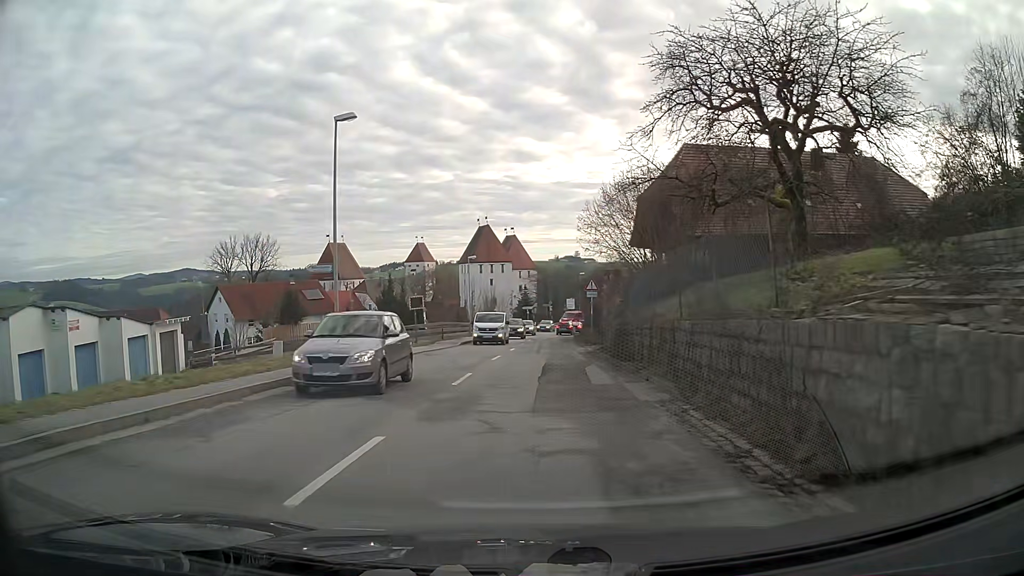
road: secondary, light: Day
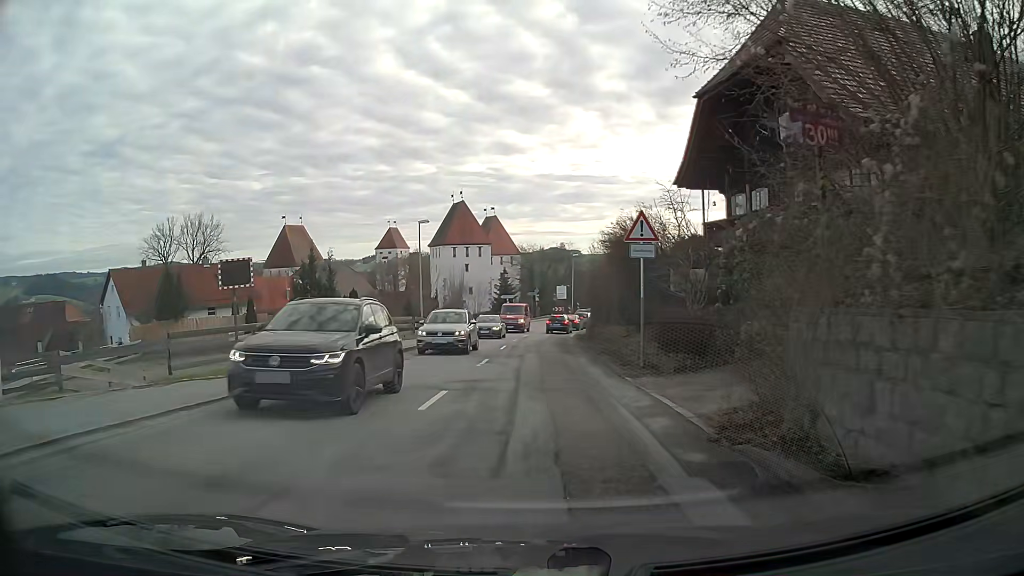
(+0.3, +21.7) m; +1°
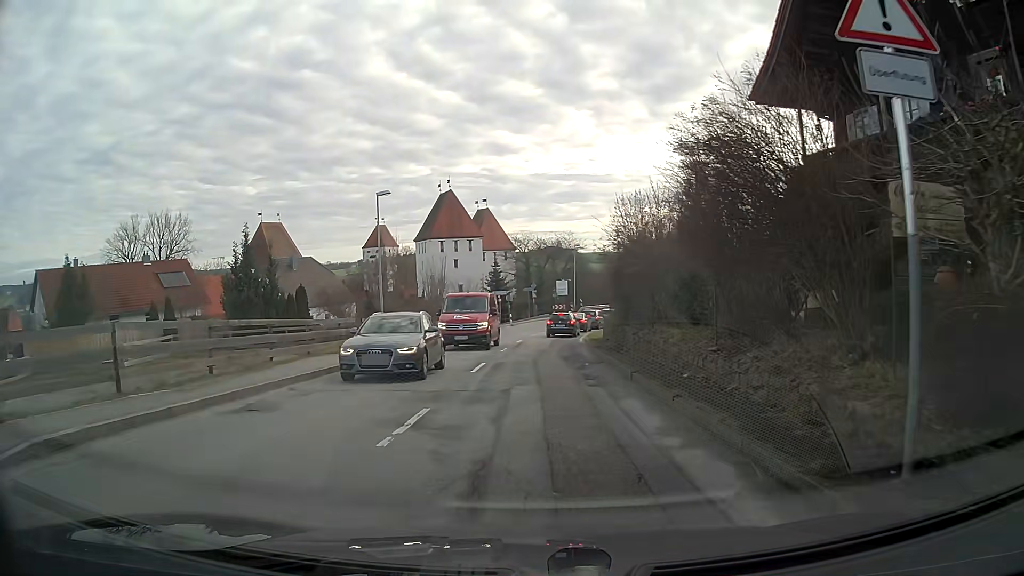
(0.0, +11.7) m; 0°
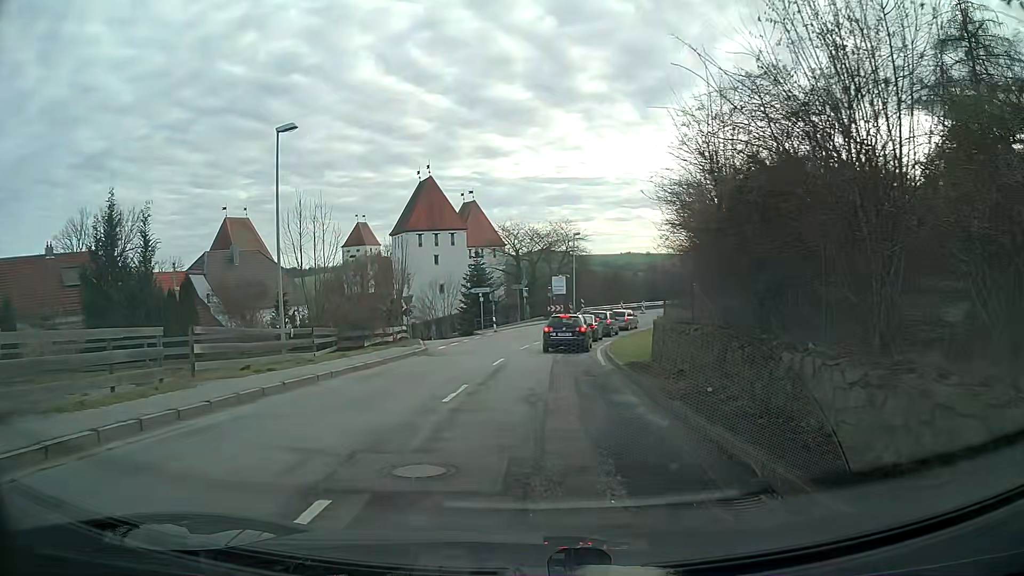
(+0.1, +13.9) m; +1°
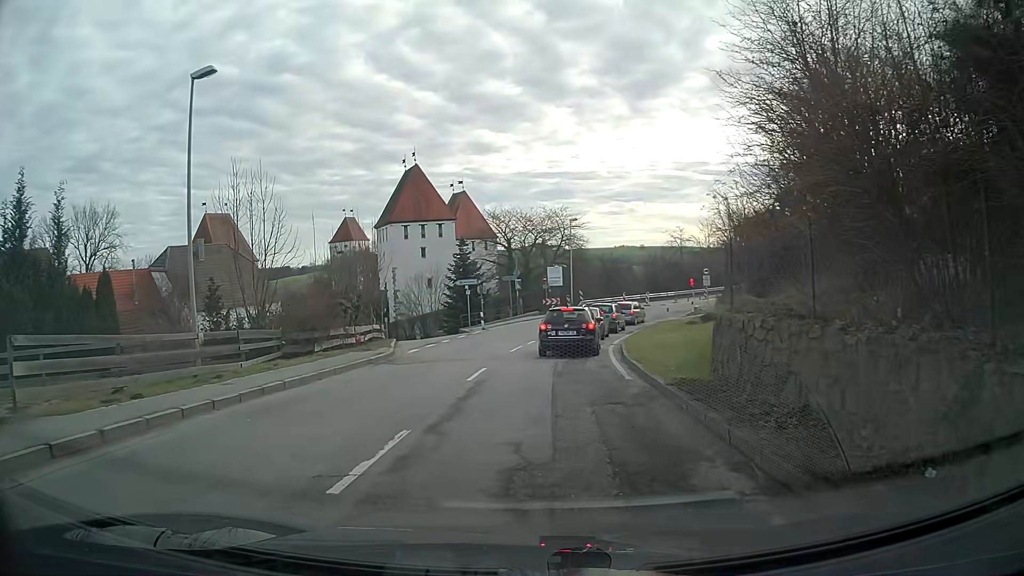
(0.0, +5.9) m; 0°
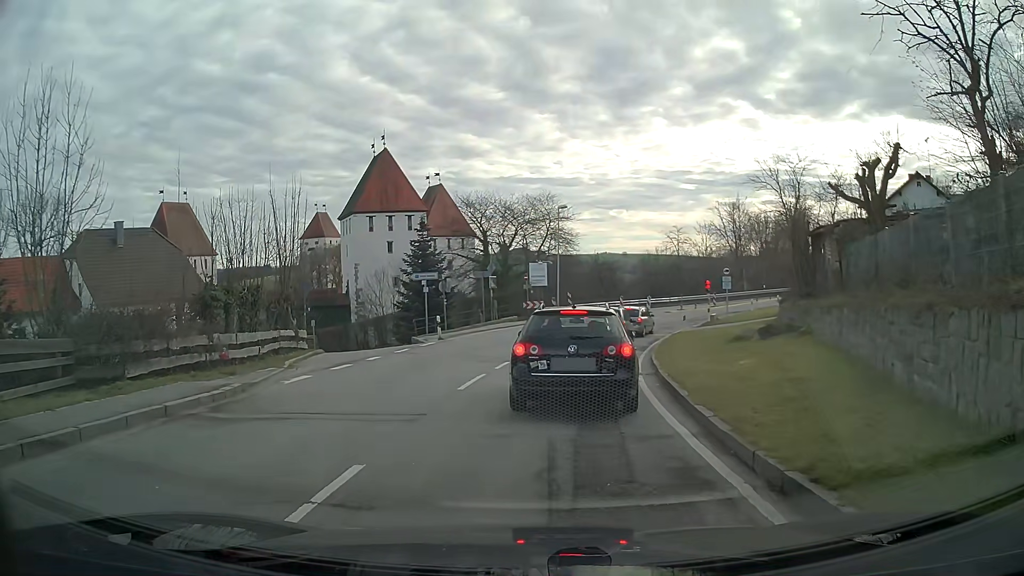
(0.0, +10.3) m; +1°
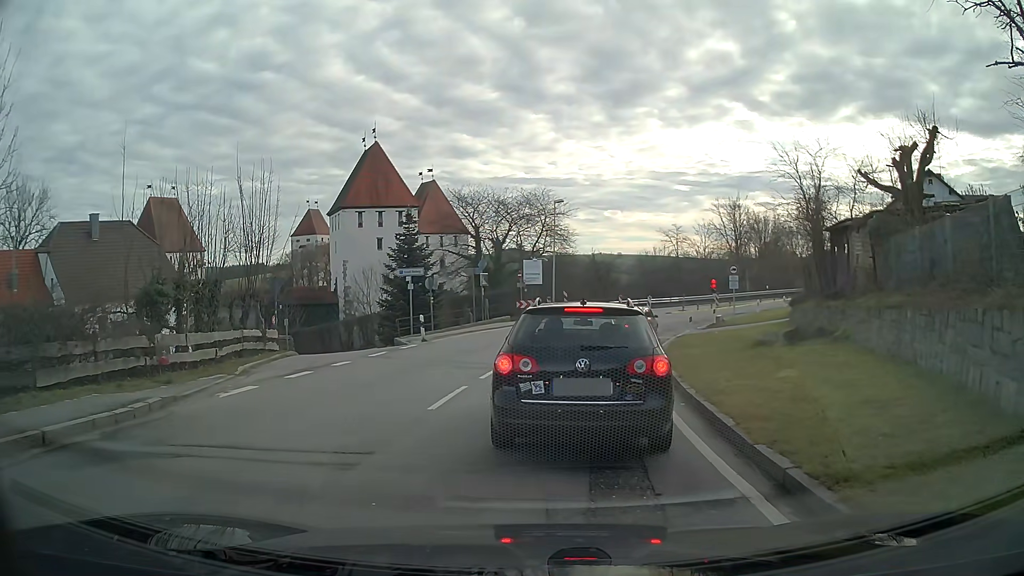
(0.0, +2.6) m; 0°
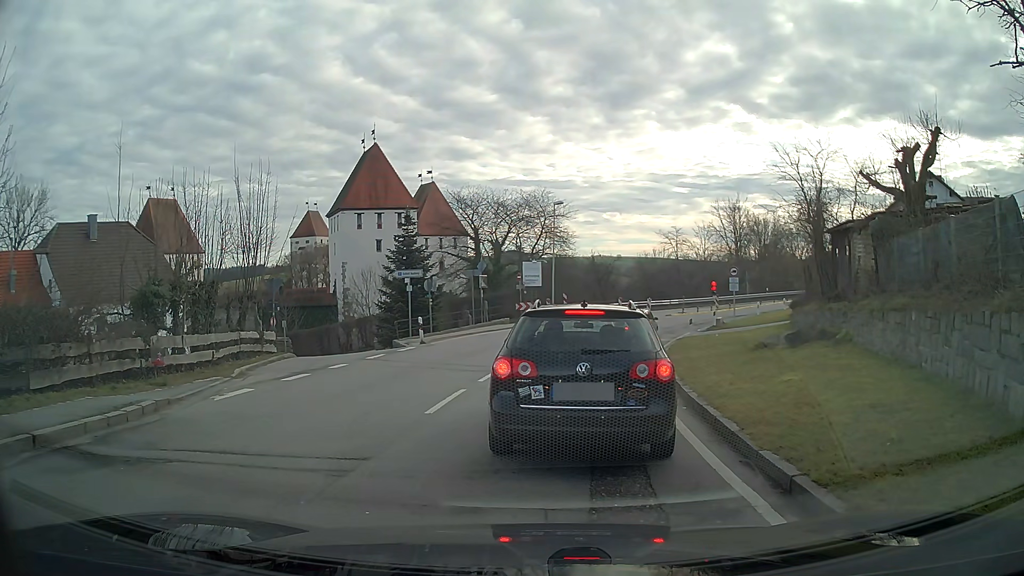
(0.0, +0.2) m; 0°
(+1, +10) (+2, +20) (+4, +30) (+8, +39) (+14, +47) (+21, +54) (+28, +61) (+36, +67) (+44, +73) (+52, +79) m
